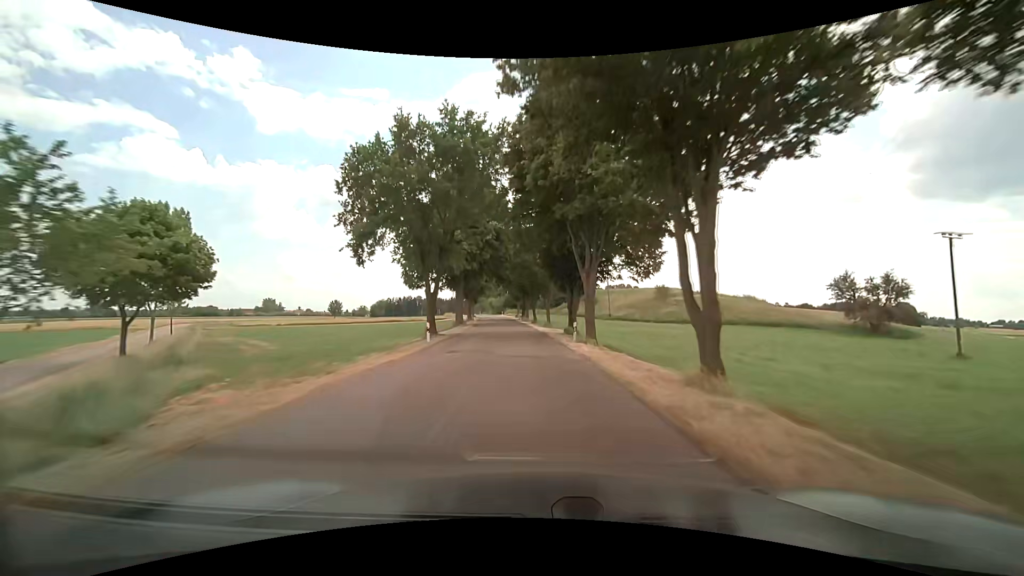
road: unclassified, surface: asphalt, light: Day
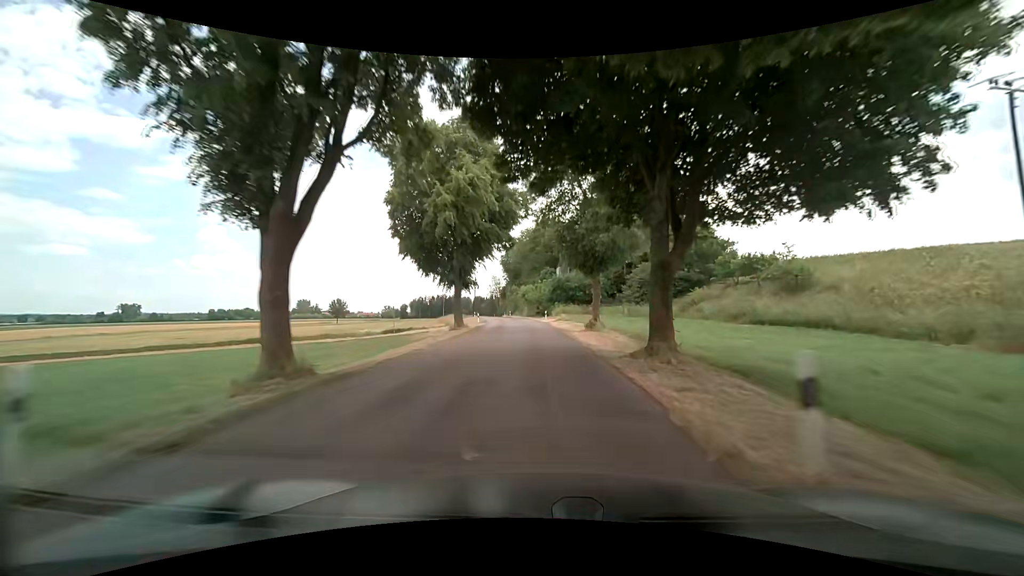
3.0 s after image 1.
(-4.1, +69.5) m; -6°
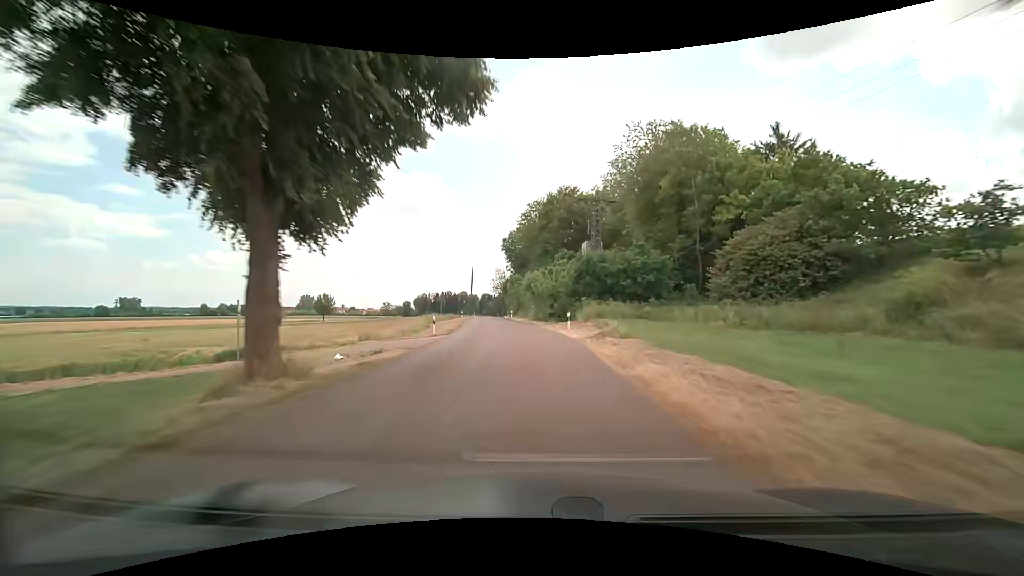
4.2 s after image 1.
(-0.1, +26.7) m; -1°
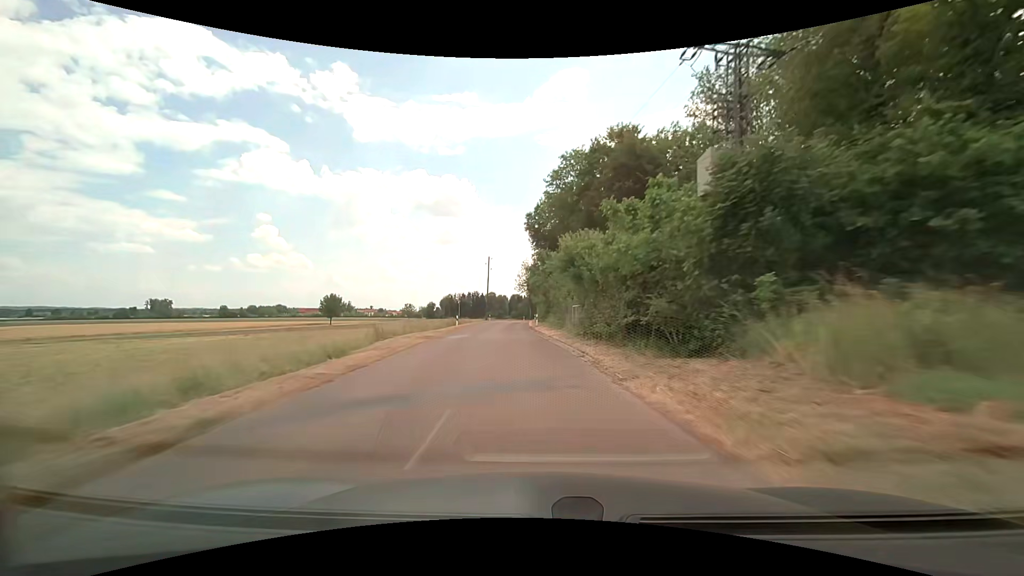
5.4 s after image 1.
(-0.5, +25.8) m; -3°
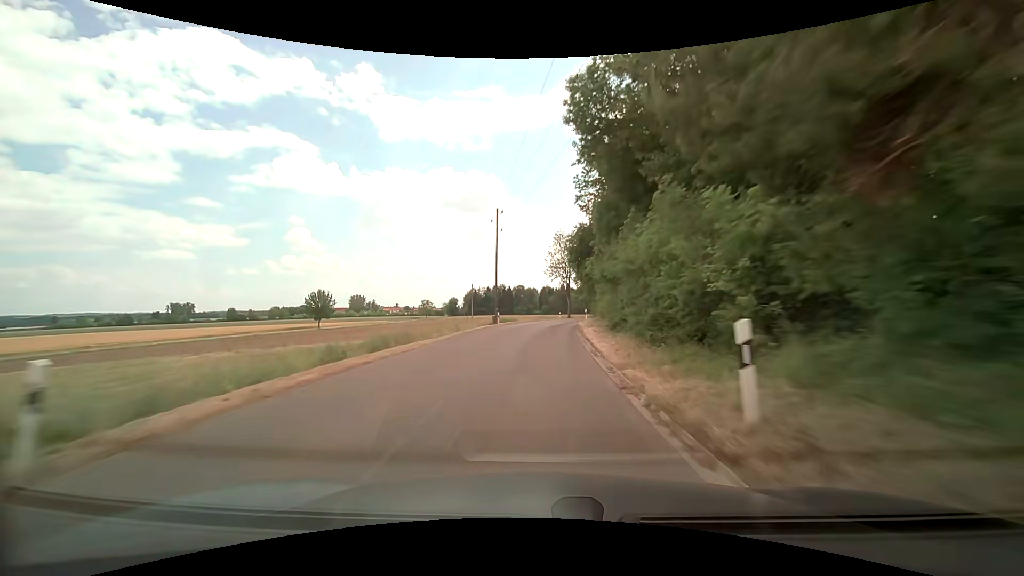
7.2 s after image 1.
(-1.8, +37.6) m; -4°
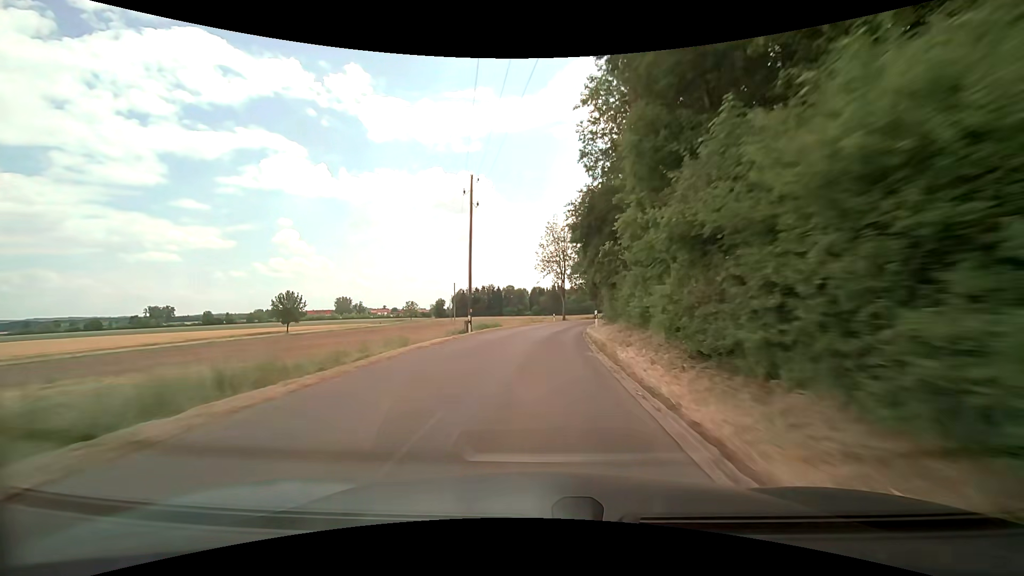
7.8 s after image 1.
(+0.1, +12.5) m; +1°
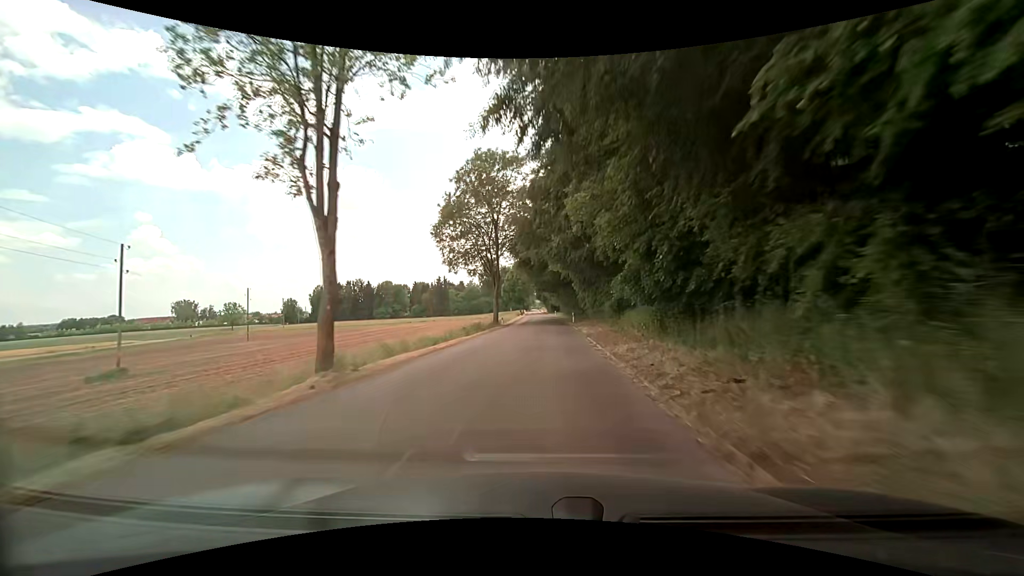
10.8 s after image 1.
(+6.0, +61.4) m; +12°
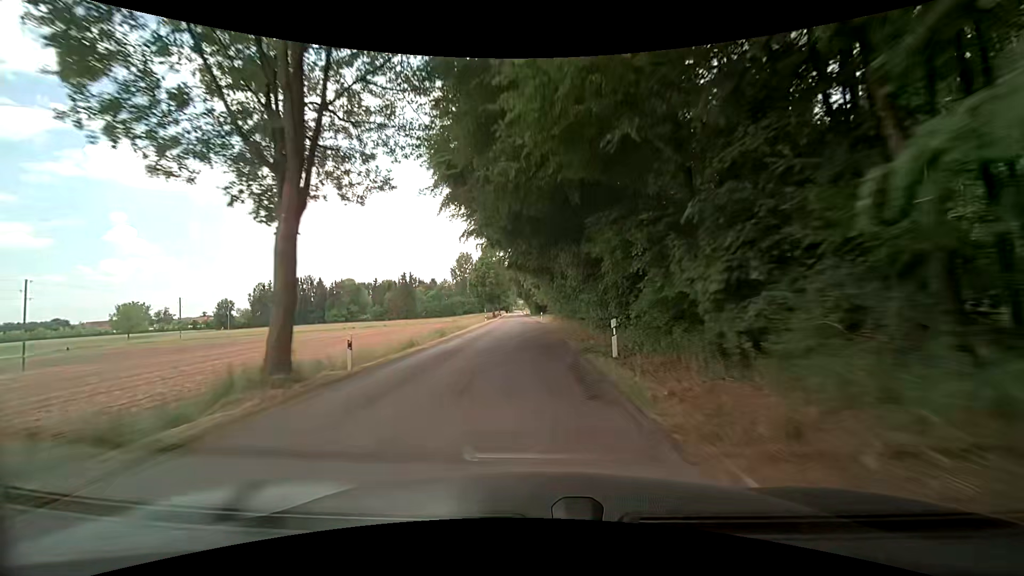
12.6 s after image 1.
(+1.0, +37.5) m; +2°
(0, +10) (0, +20) (0, +30) (-1, +40) (-1, +50) (-2, +60) (-2, +70) (-3, +80) (-3, +90) (-4, +100) m
